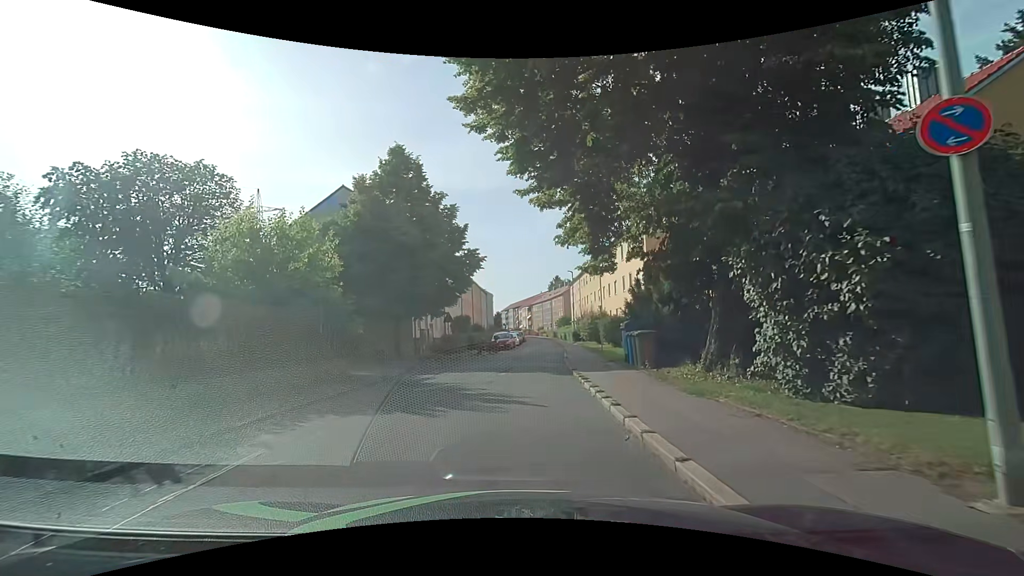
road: residential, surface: asphalt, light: Day
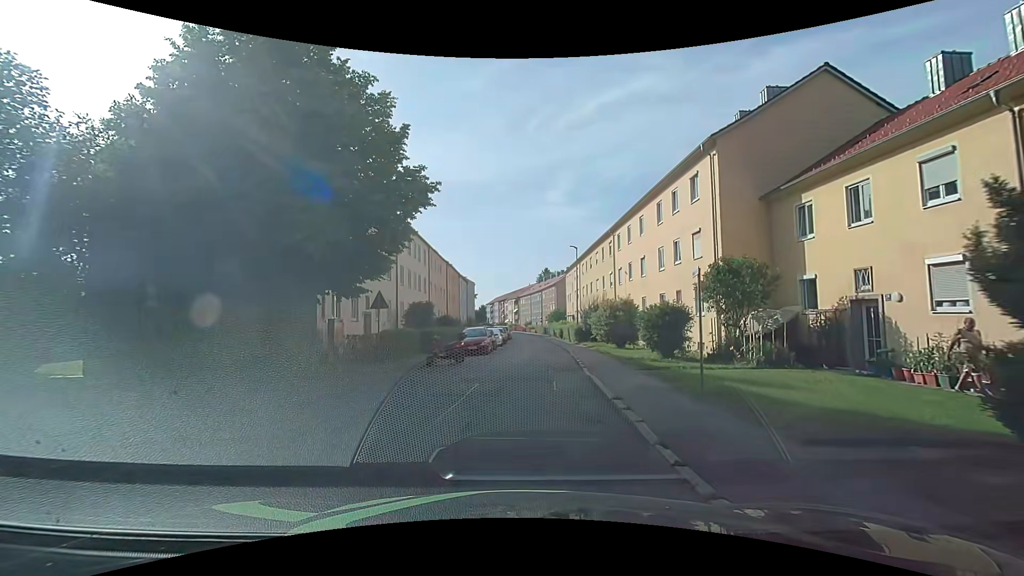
(+0.2, +14.5) m; +2°
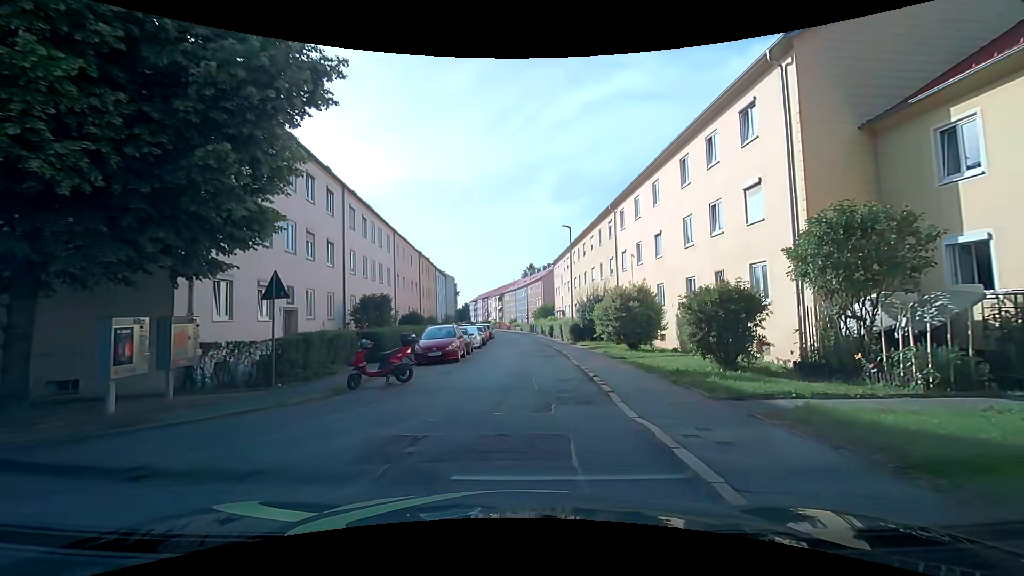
(+0.2, +7.3) m; +3°
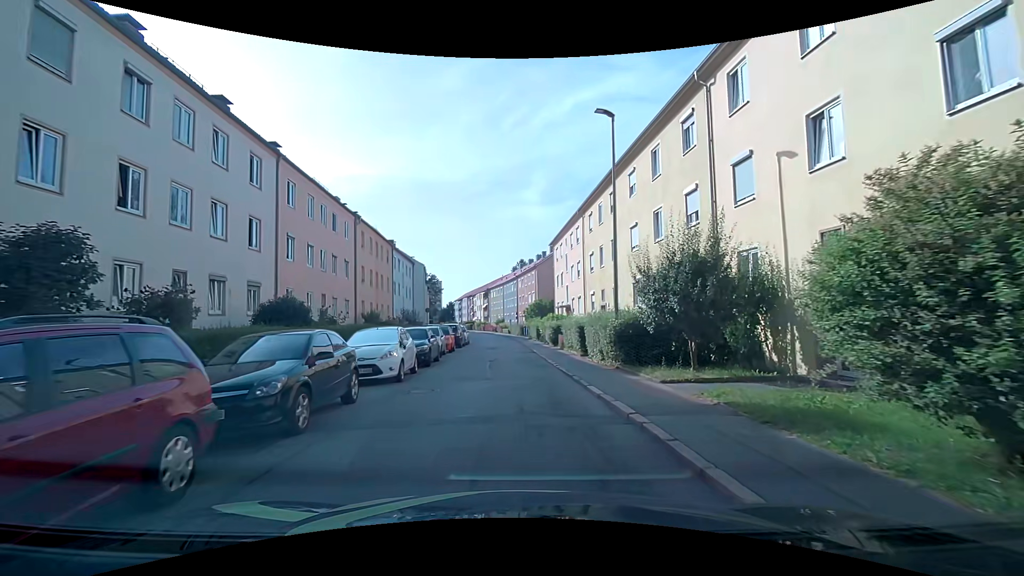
(+0.2, +18.3) m; 0°
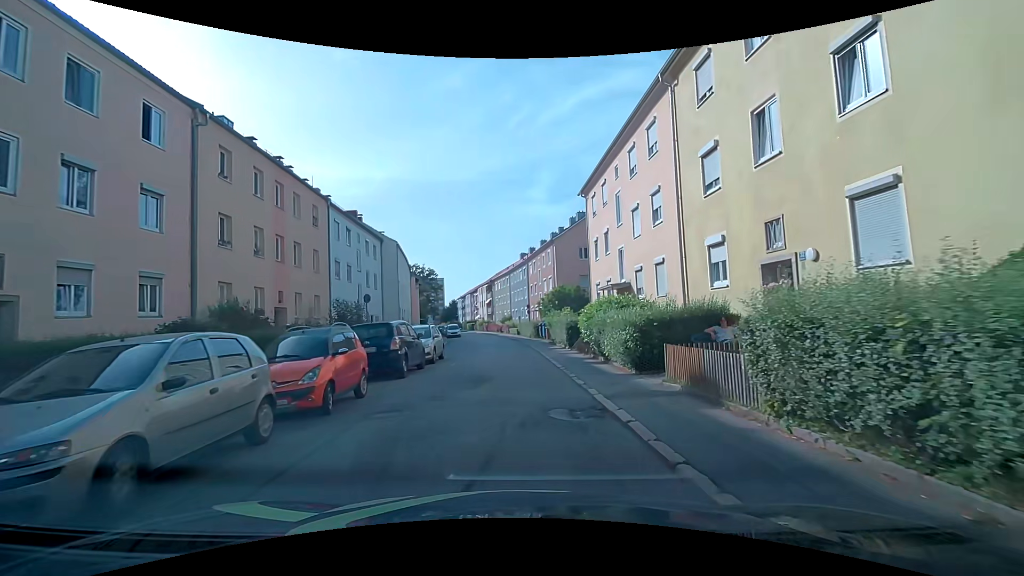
(-0.4, +19.2) m; -1°
(0, +10) (0, +20) (-1, +30) (-1, +40) (-2, +50) (-3, +60) (-5, +70) (-7, +80) (-9, +89) (-11, +99) m
